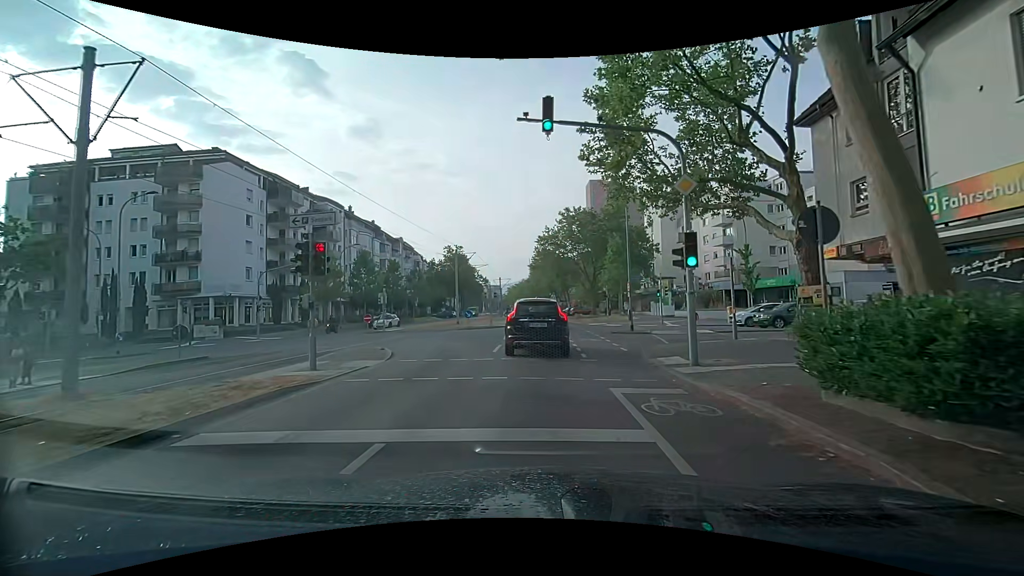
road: tertiary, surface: asphalt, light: Day
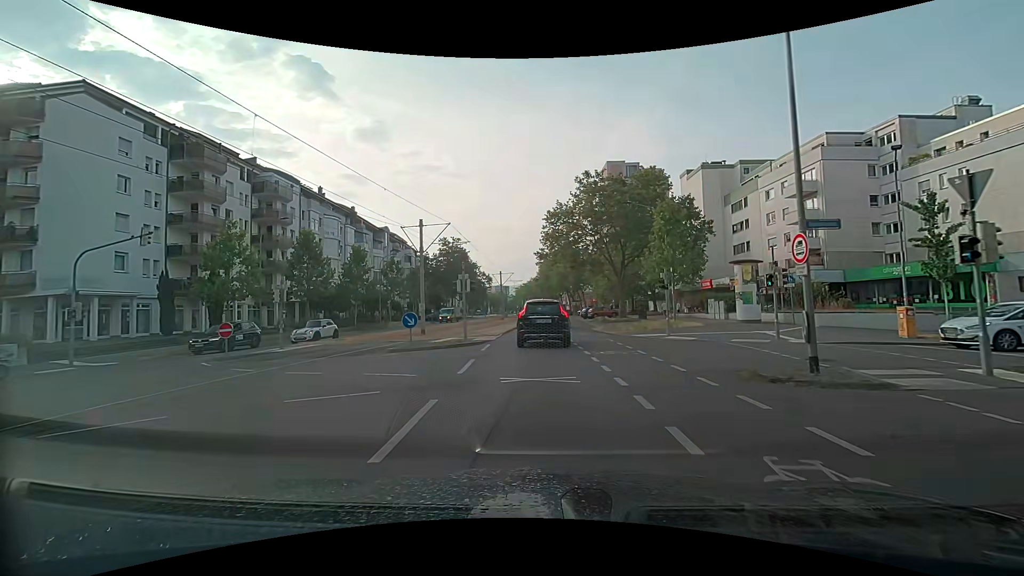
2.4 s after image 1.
(-0.4, +17.6) m; -2°
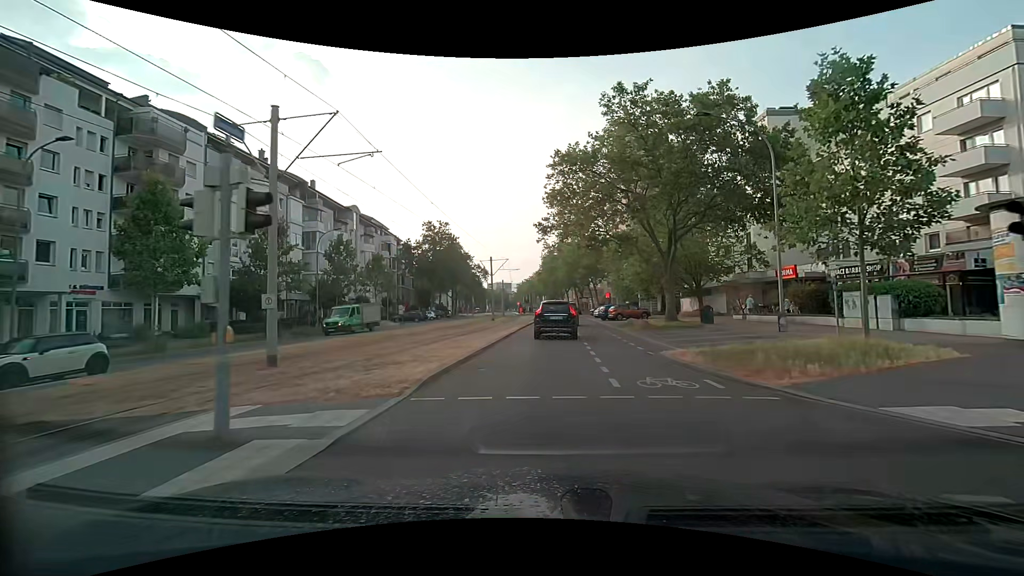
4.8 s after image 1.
(-0.3, +18.3) m; -2°
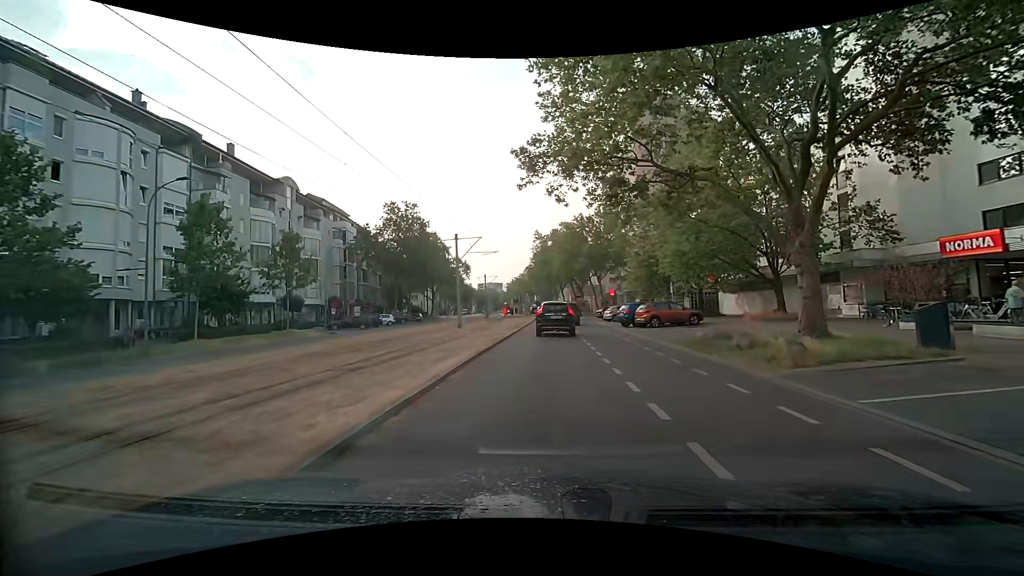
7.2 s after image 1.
(+0.3, +18.4) m; +1°
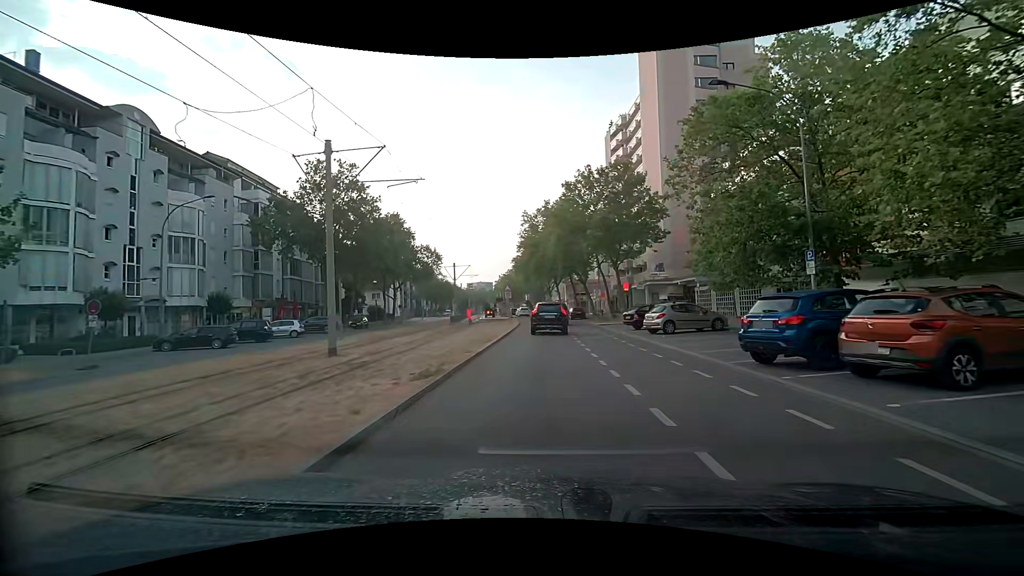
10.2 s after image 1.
(+0.3, +22.3) m; +1°
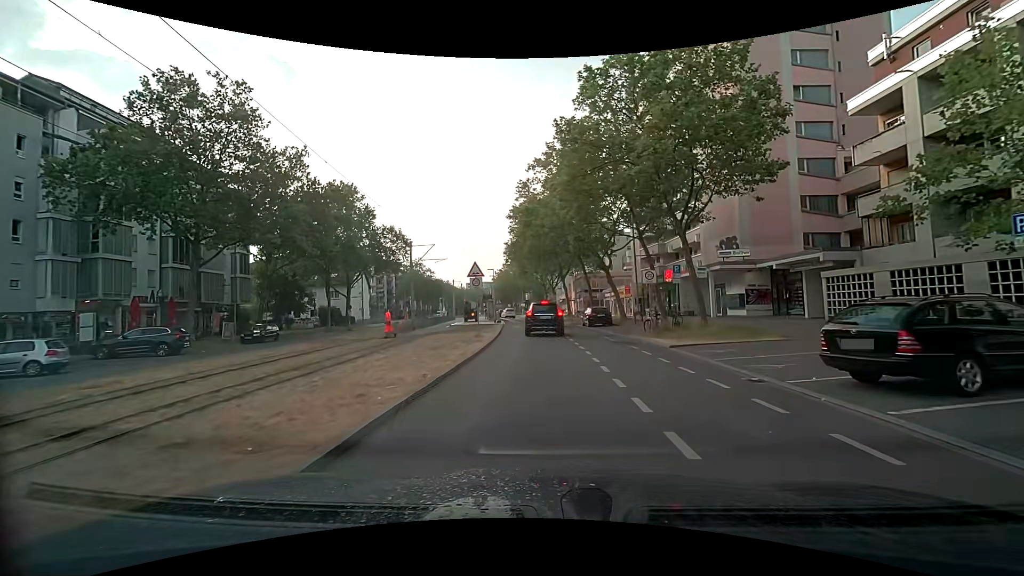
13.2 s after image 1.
(+0.2, +21.1) m; +1°
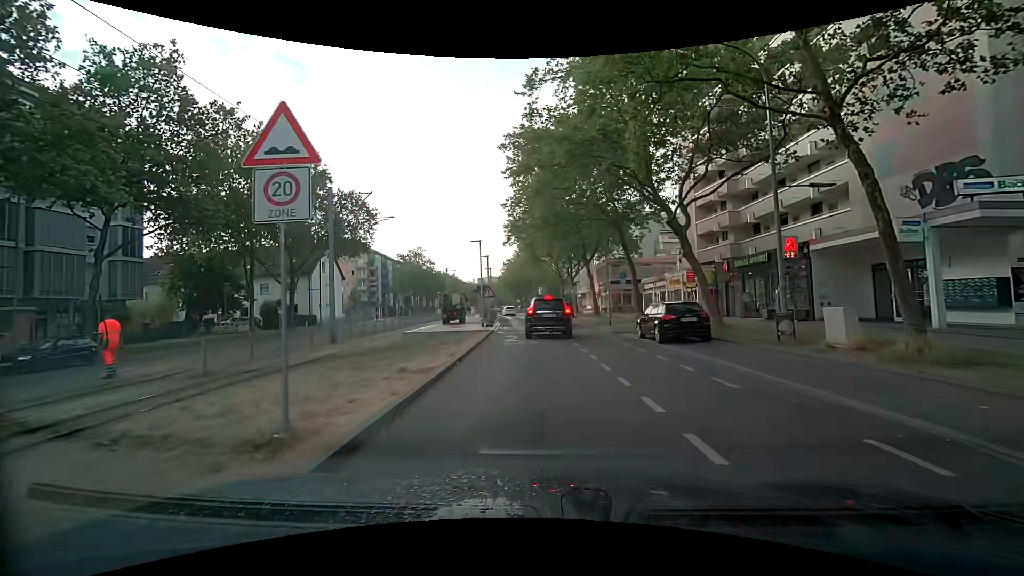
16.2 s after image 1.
(-0.4, +17.9) m; -2°
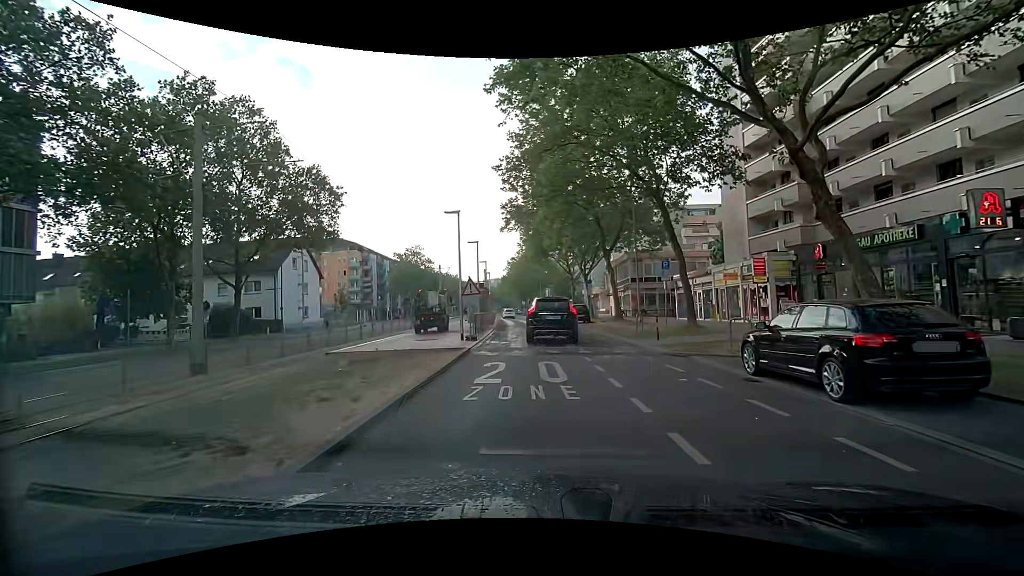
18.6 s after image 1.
(-0.2, +9.8) m; -1°
(0, +10) (0, +20) (-1, +30) (-2, +40) (-2, +50) (-3, +60) (-4, +70) (-5, +80) (-6, +90) (-8, +100) m
